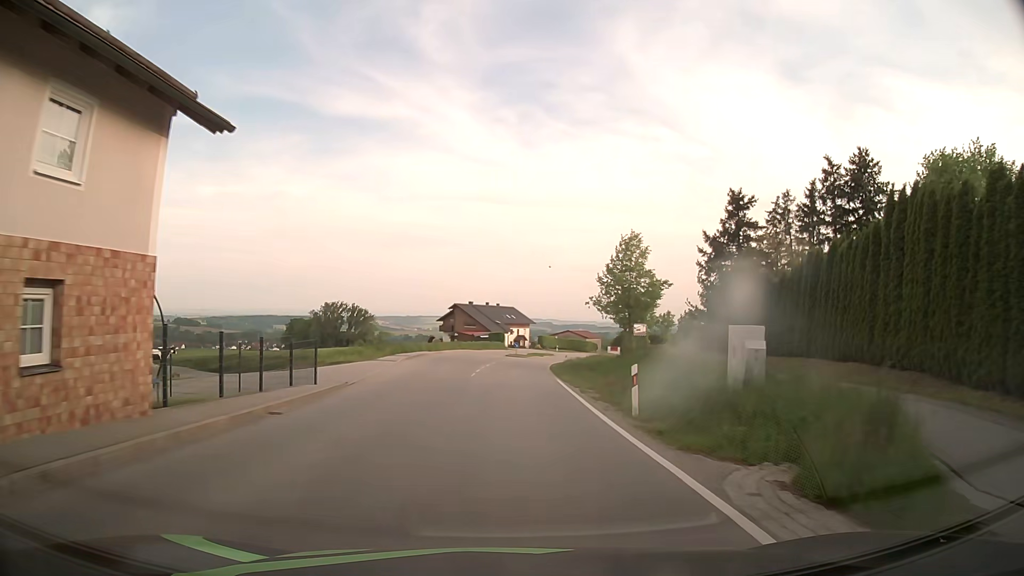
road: secondary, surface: asphalt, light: Day
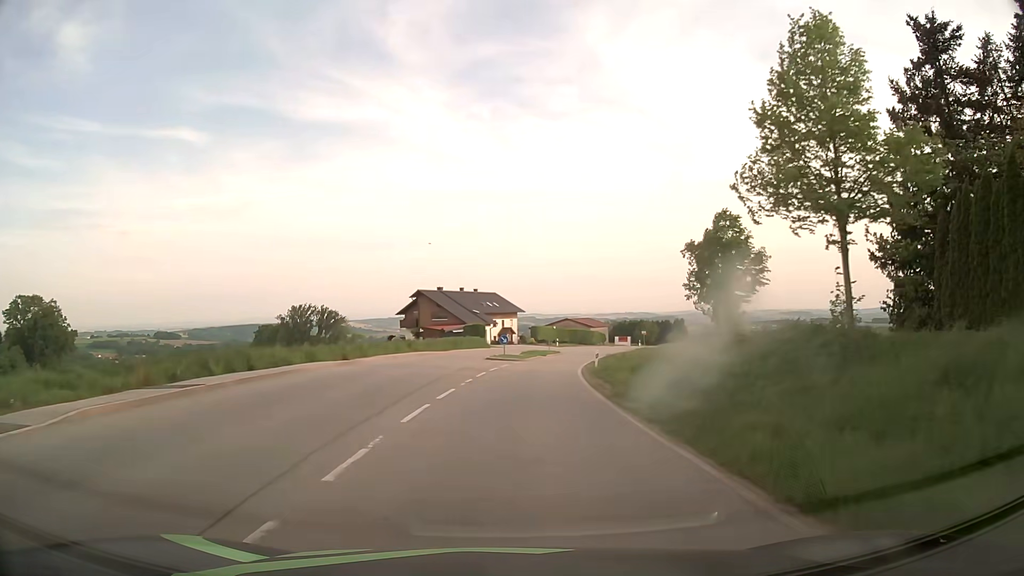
(0.0, +31.2) m; +1°
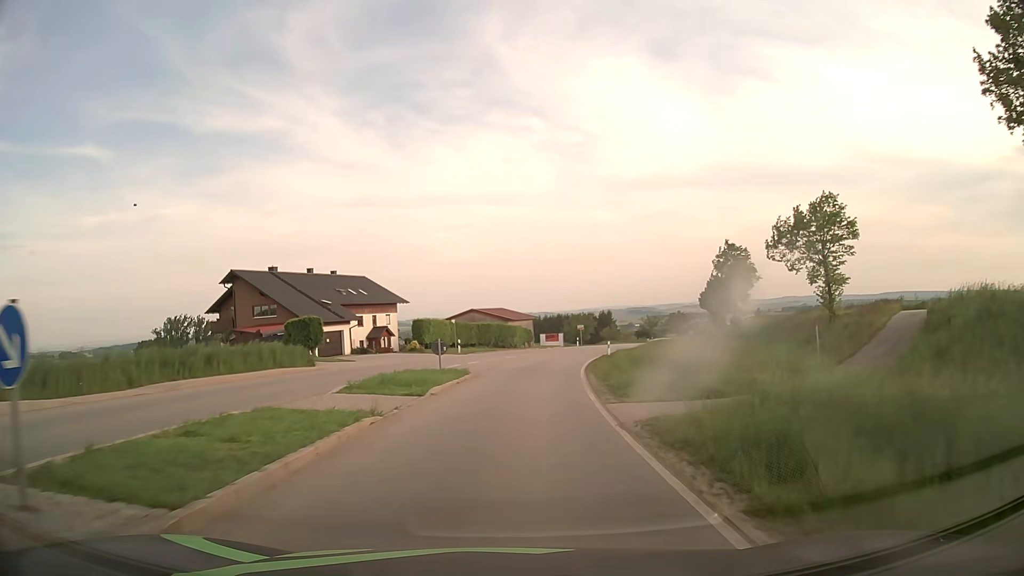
(+2.4, +38.3) m; +8°
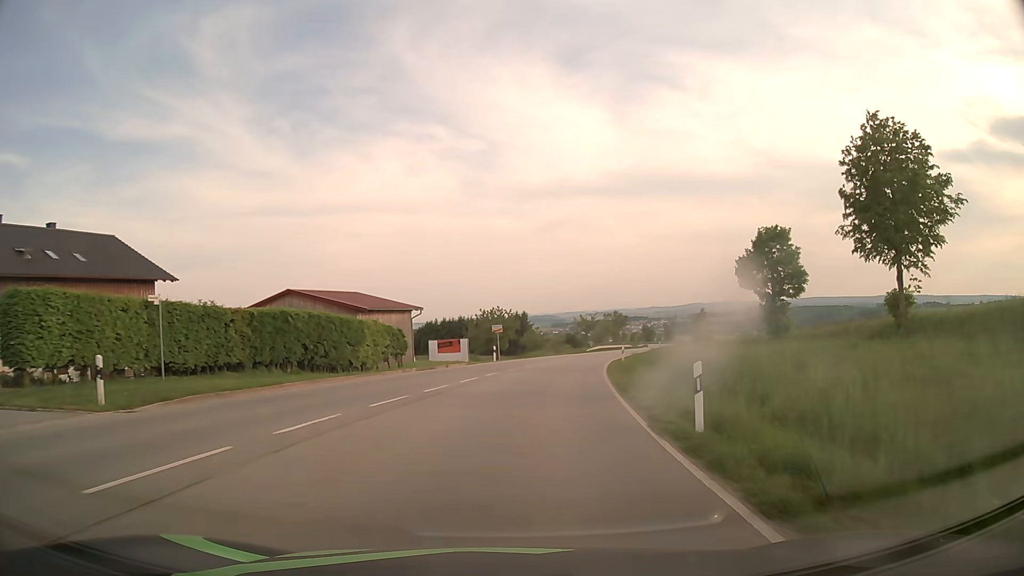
(+2.8, +37.9) m; +9°
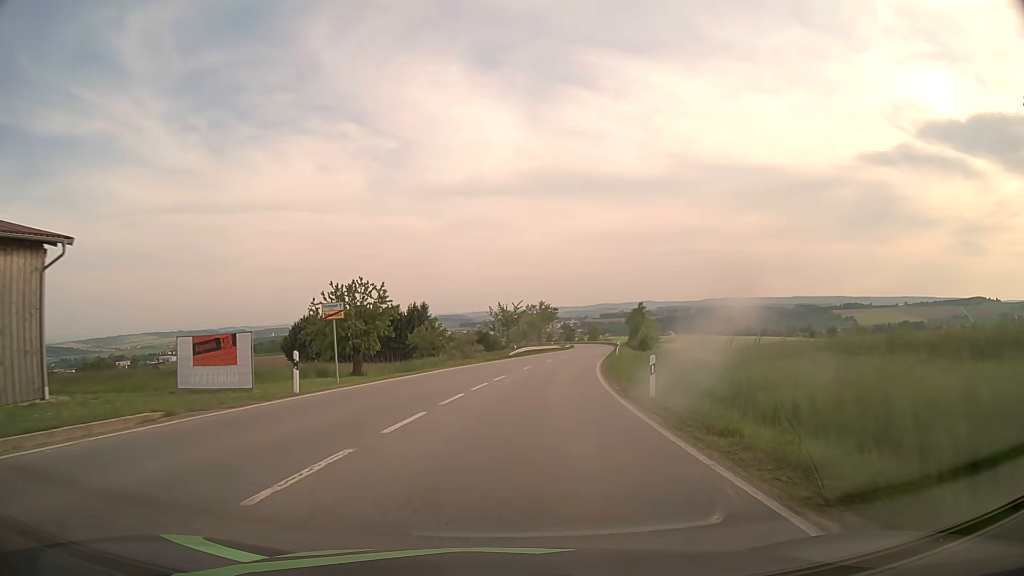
(+2.0, +30.5) m; +8°
